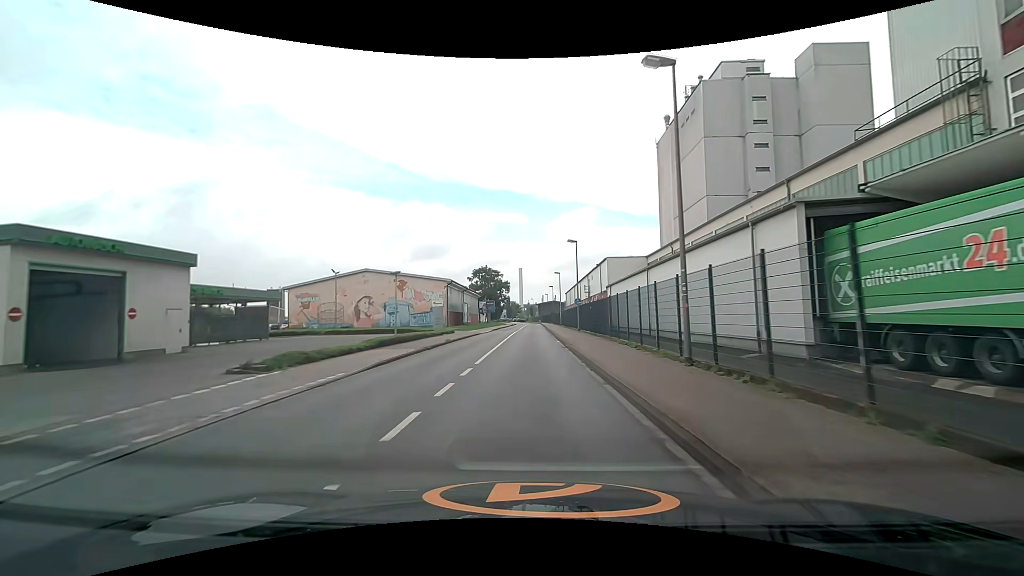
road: unclassified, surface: asphalt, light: Day
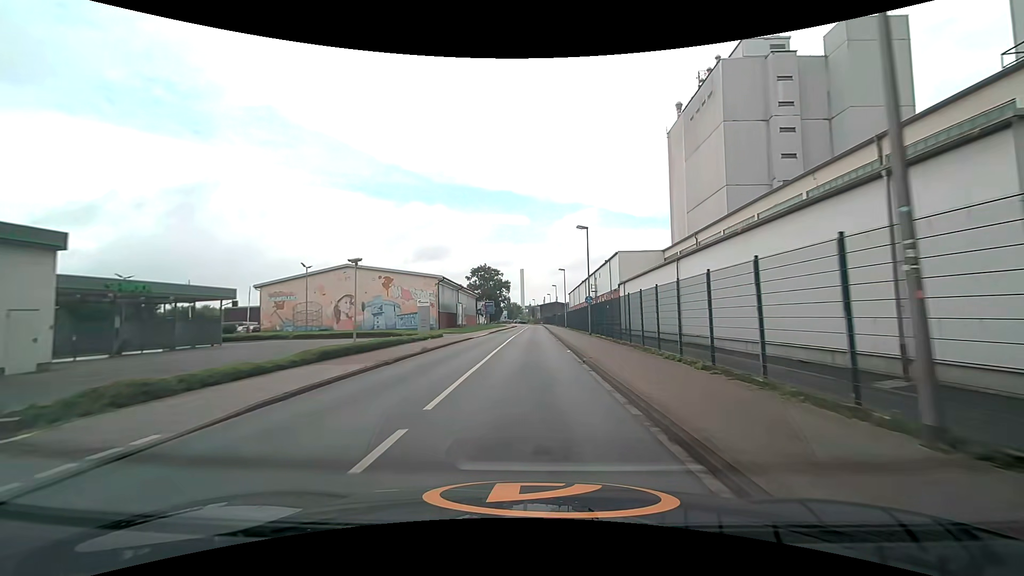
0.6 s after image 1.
(-0.1, +7.1) m; -1°
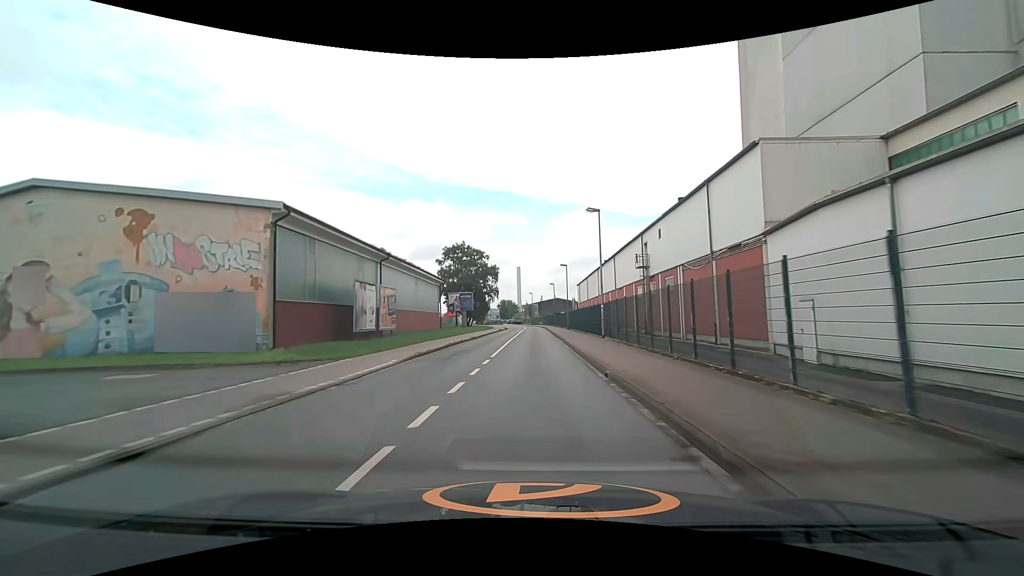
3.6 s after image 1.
(+0.3, +35.6) m; 0°
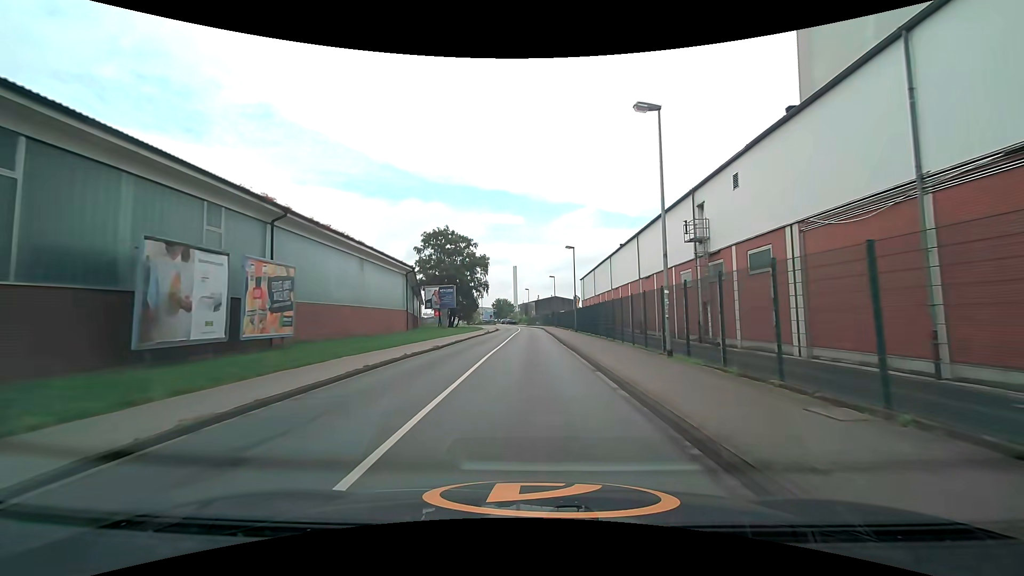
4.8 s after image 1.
(+0.1, +14.6) m; +1°
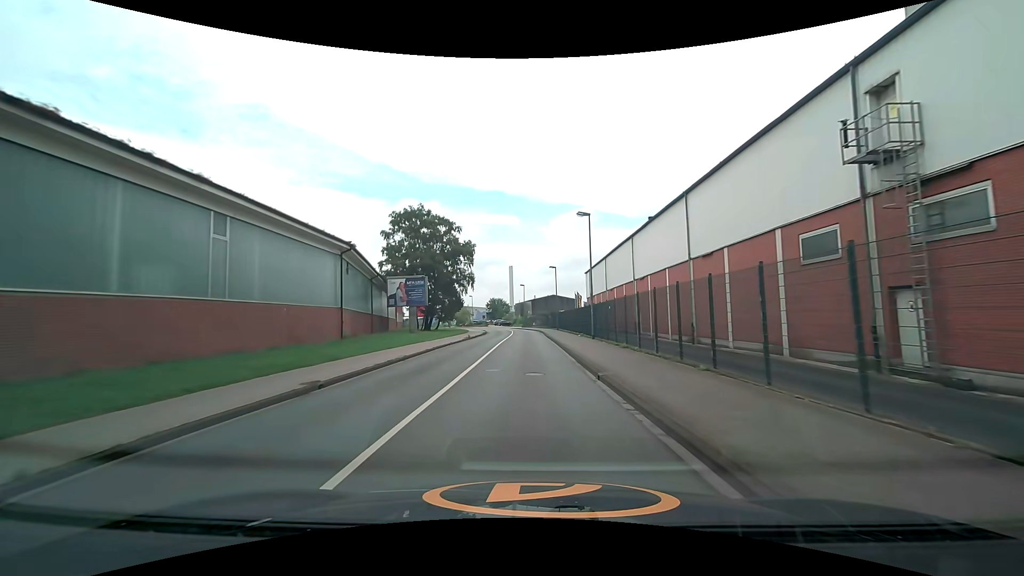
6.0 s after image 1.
(0.0, +14.8) m; 0°
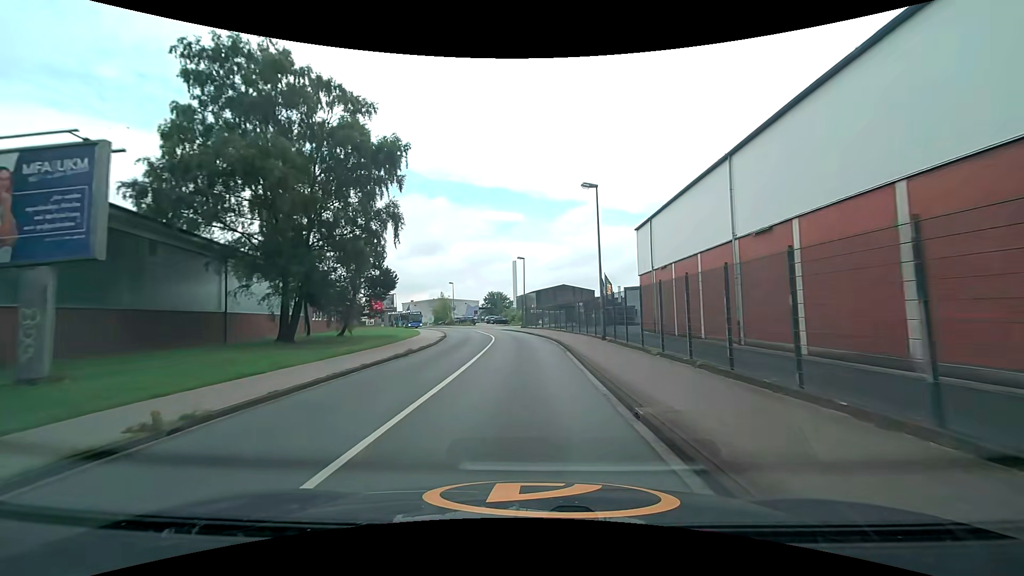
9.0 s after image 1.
(-0.1, +36.2) m; -1°
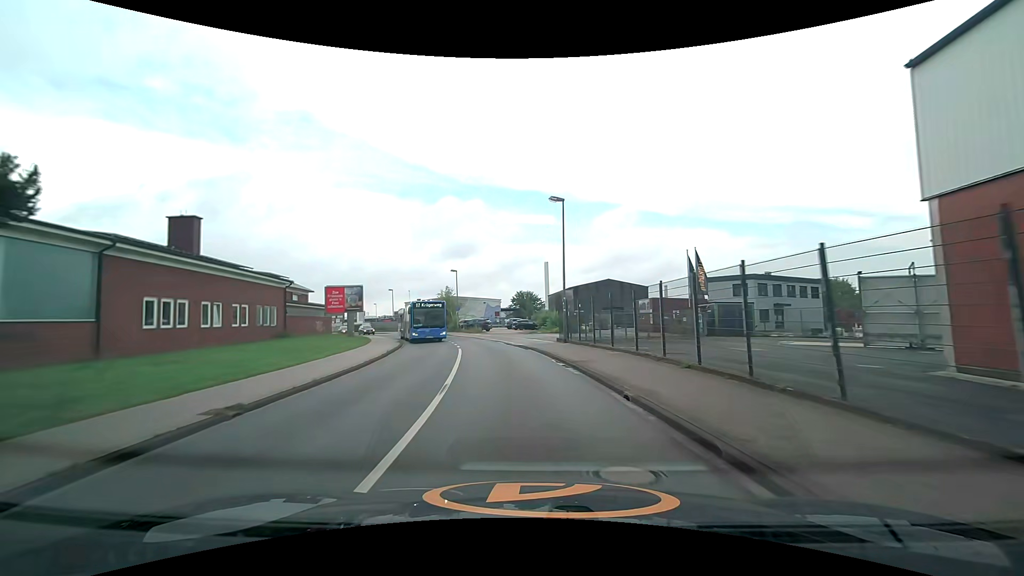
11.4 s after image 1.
(-0.5, +28.0) m; -3°
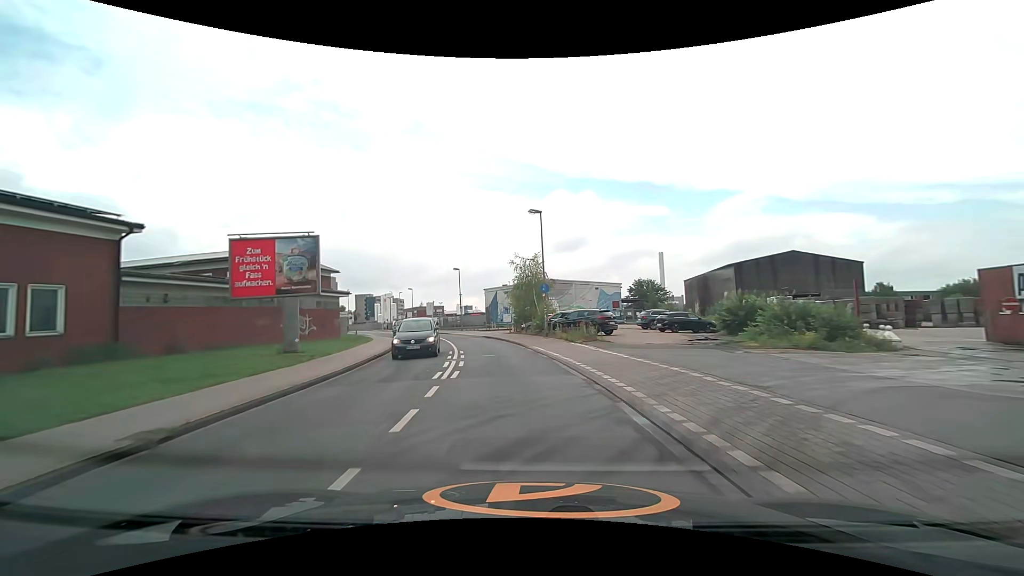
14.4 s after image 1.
(-3.3, +32.2) m; -13°
(0, +10) (-1, +20) (-3, +30) (-5, +40) (-8, +49) (-12, +58) (-16, +68) (-19, +77) (-23, +86) (-27, +95) m
